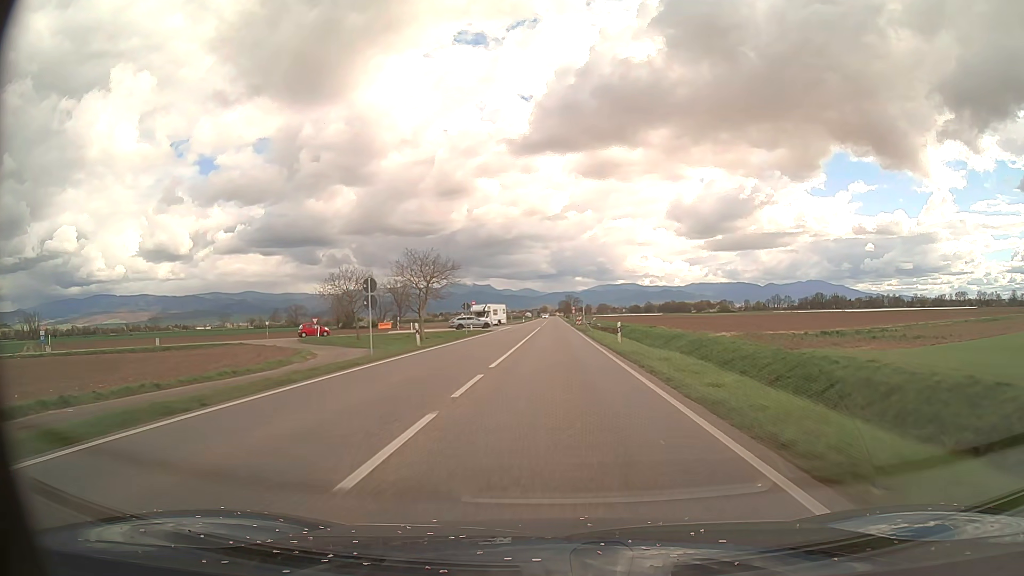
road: primary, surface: asphalt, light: Day
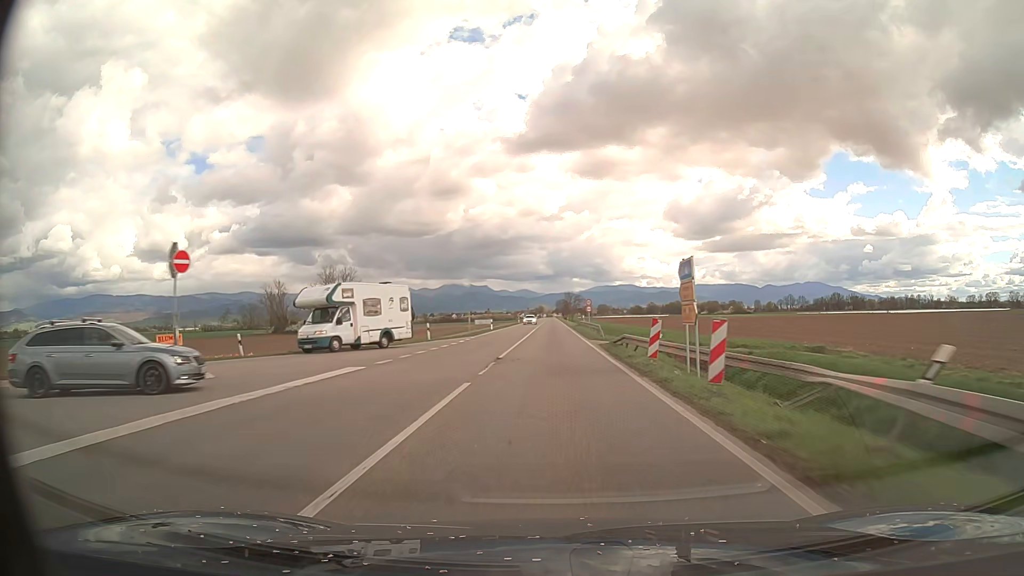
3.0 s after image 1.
(0.0, +61.7) m; 0°
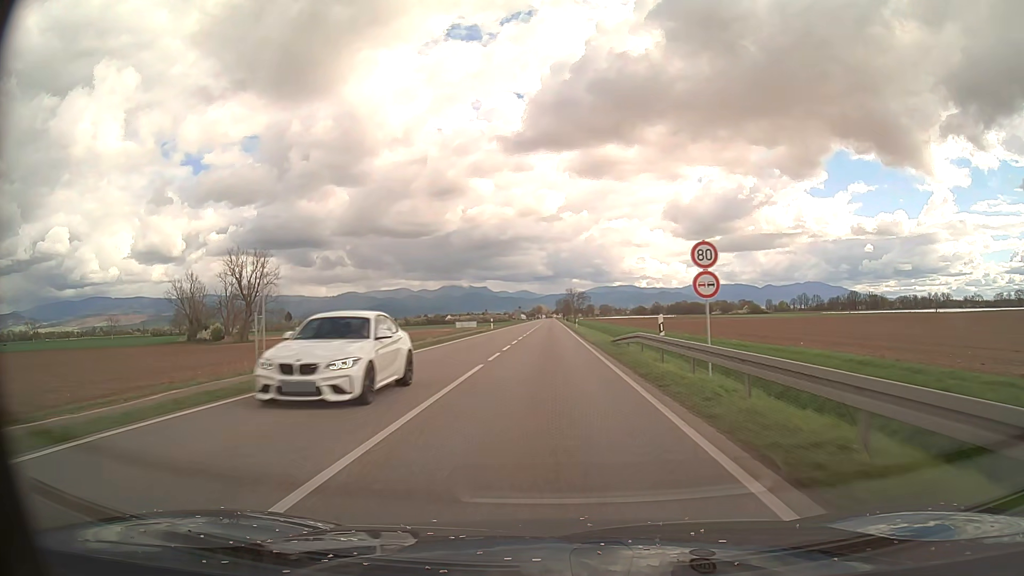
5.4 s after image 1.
(+0.1, +49.3) m; 0°
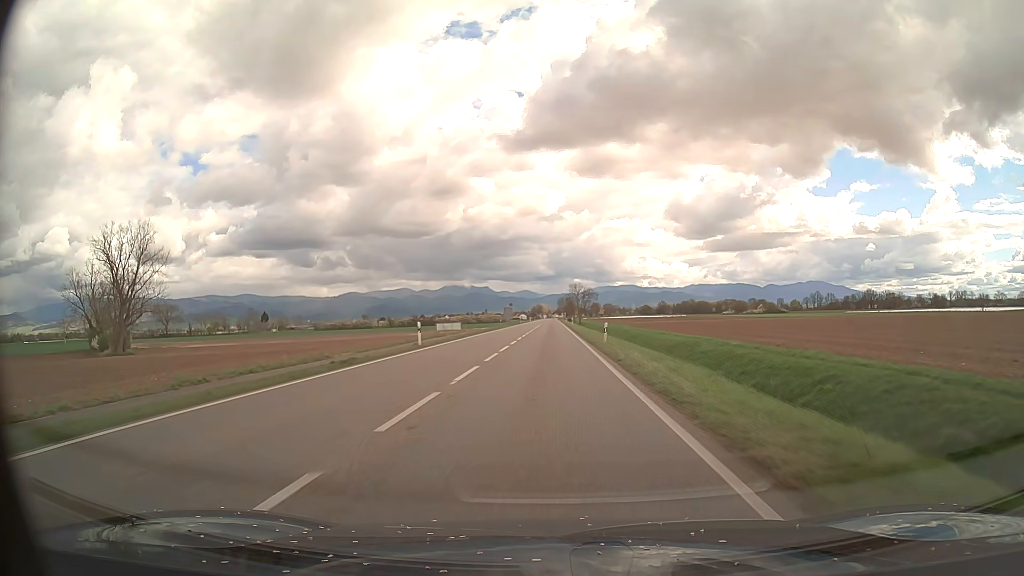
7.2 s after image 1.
(0.0, +37.0) m; 0°
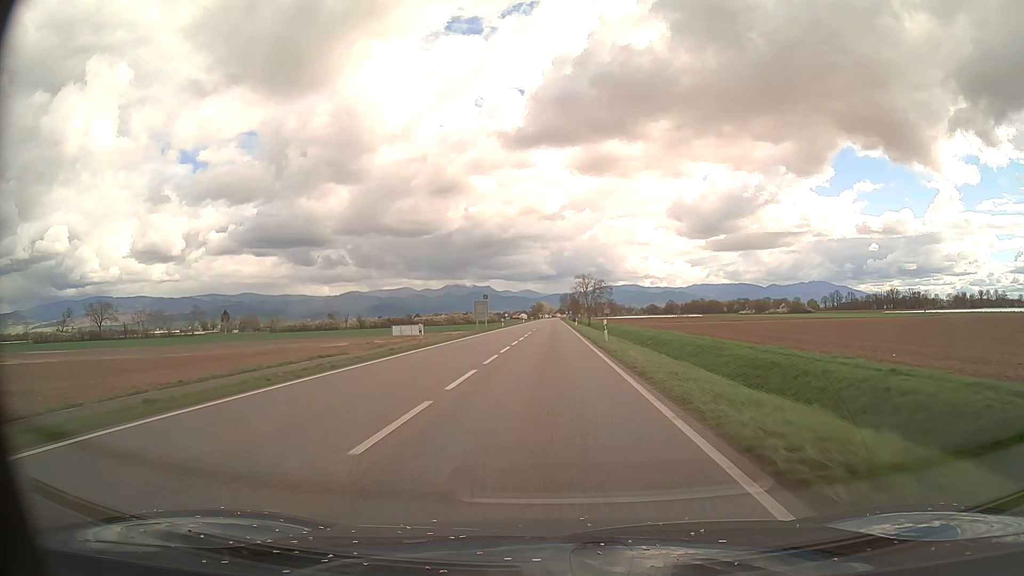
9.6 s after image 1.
(-0.2, +49.3) m; 0°
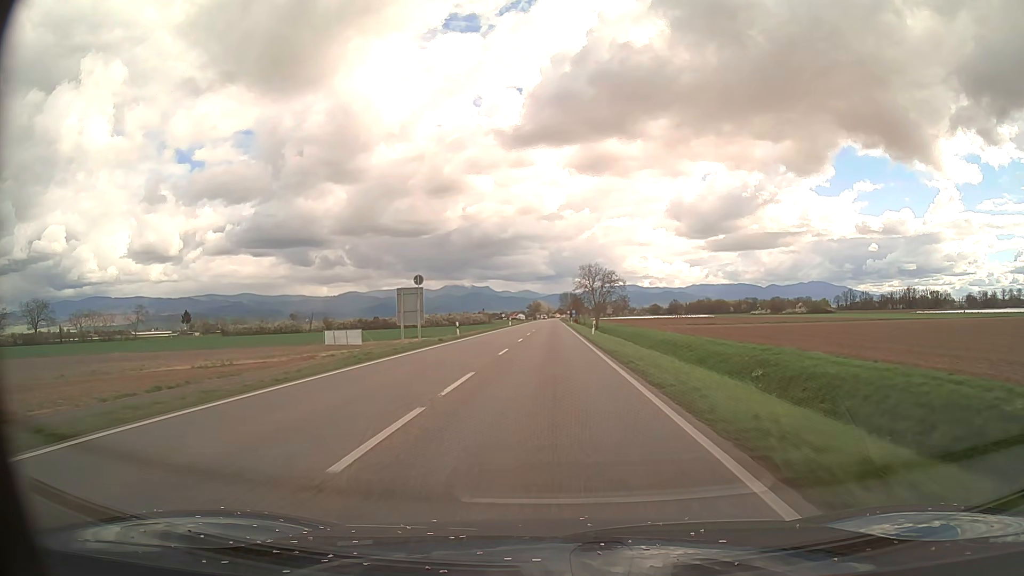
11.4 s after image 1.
(0.0, +36.9) m; 0°
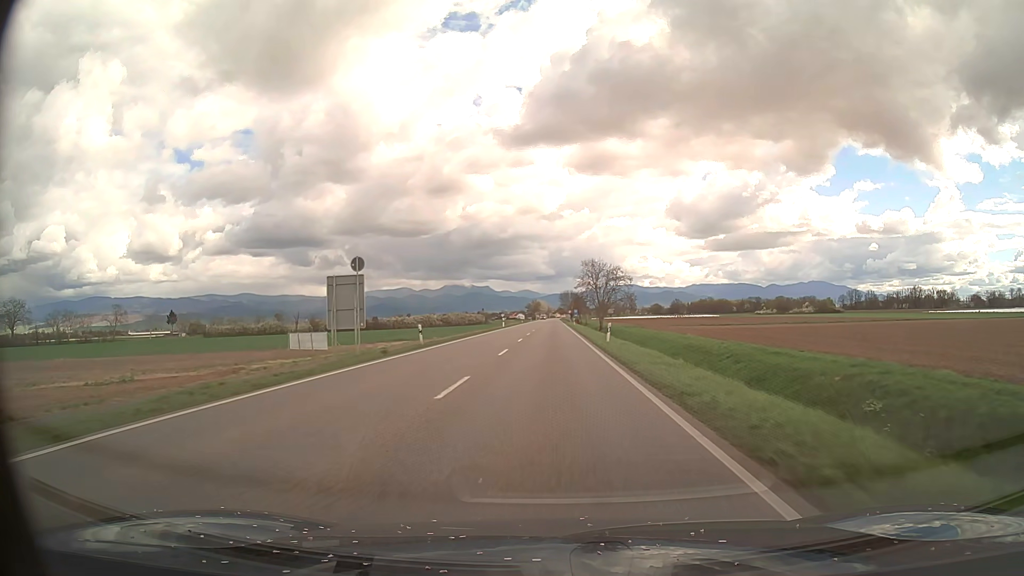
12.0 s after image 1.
(0.0, +12.3) m; 0°
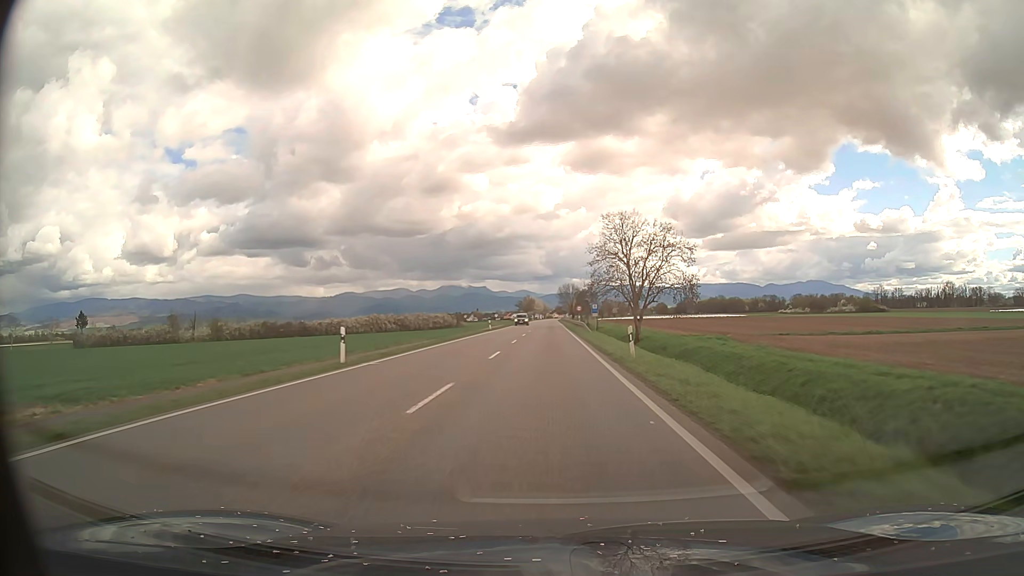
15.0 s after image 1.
(0.0, +61.6) m; 0°
(0, +10) (0, +20) (0, +30) (0, +40) (0, +50) (0, +60) (-1, +70) (-1, +80) (-1, +90) (-1, +100) m
